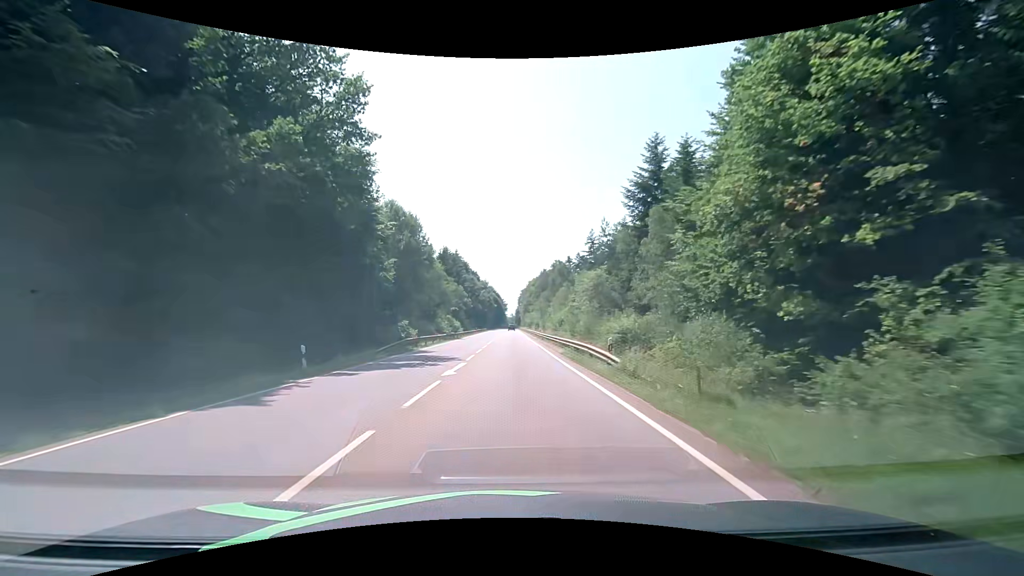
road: secondary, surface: asphalt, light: Day
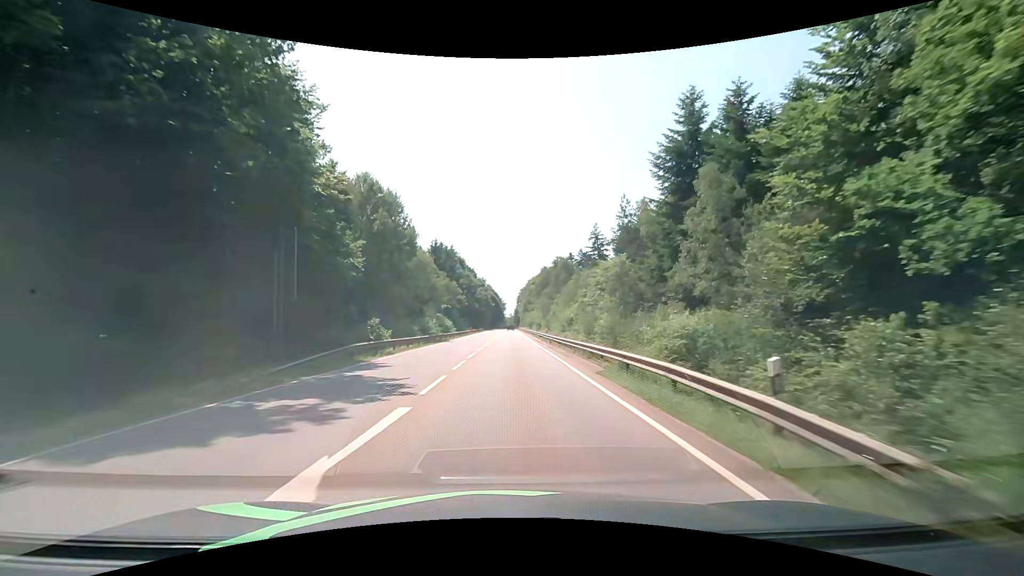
(0.0, +10.7) m; 0°
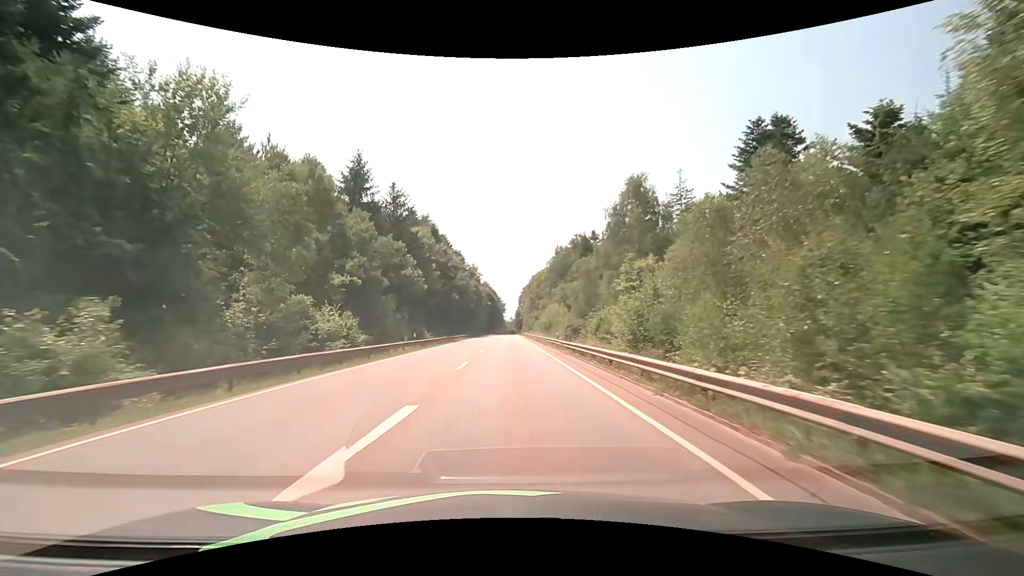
(+0.3, +53.6) m; 0°
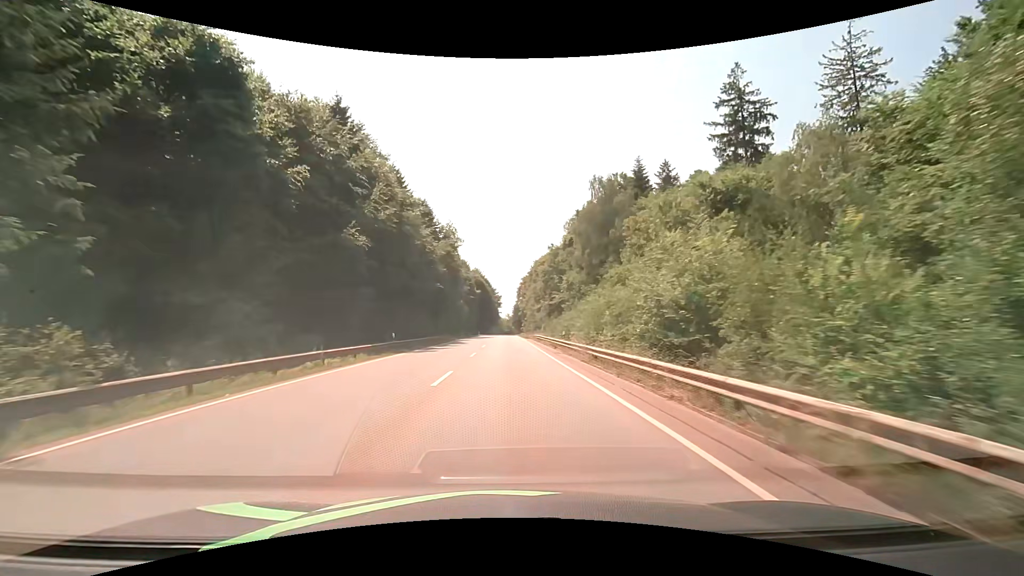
(0.0, +53.6) m; +1°
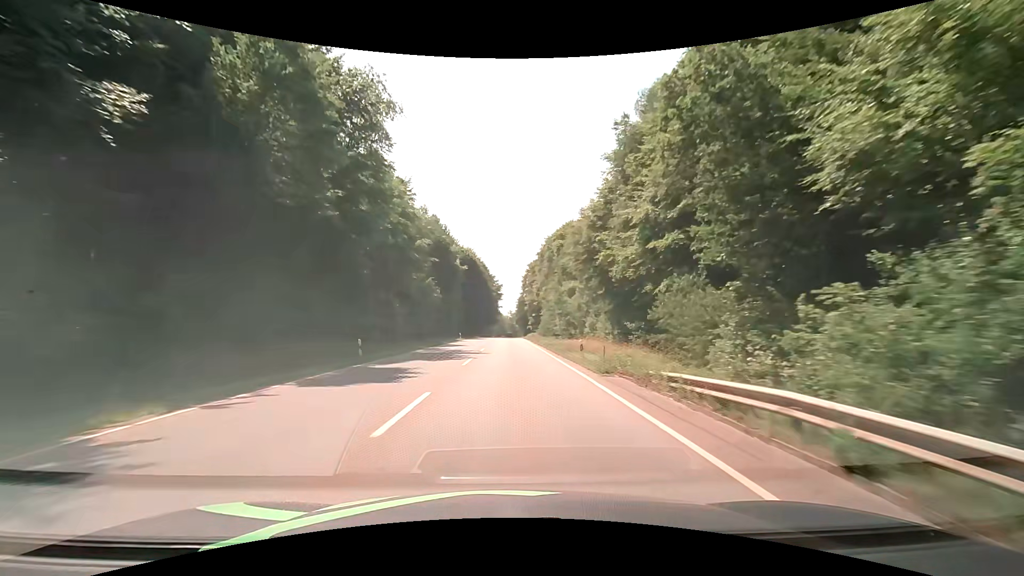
(-0.7, +53.6) m; -1°
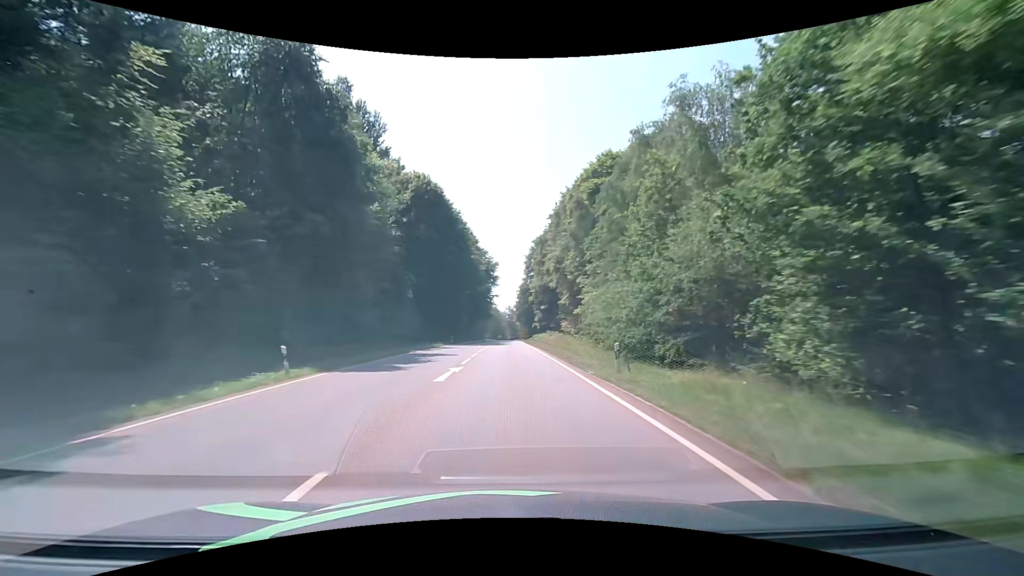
(+0.1, +53.9) m; +1°
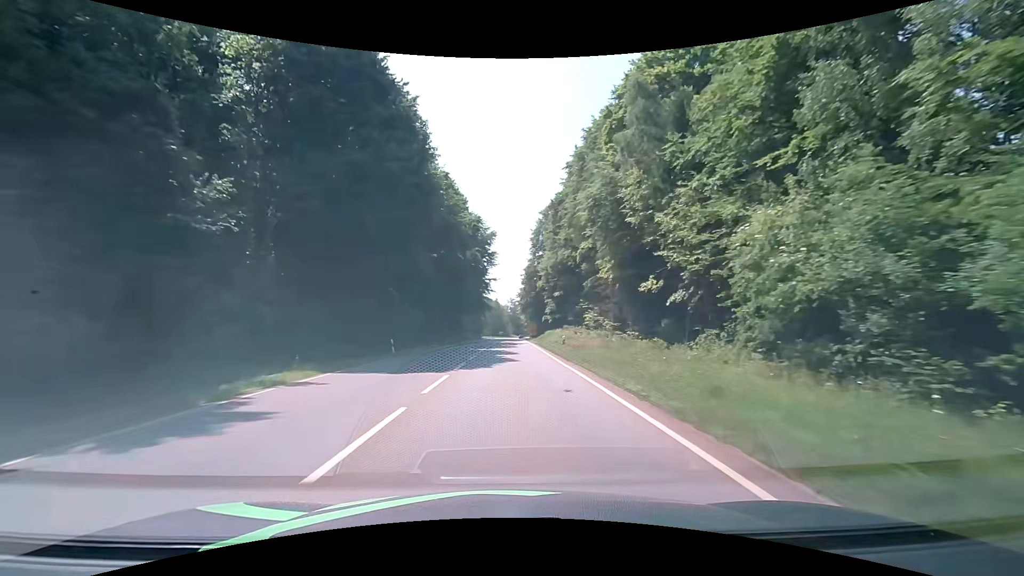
(-0.1, +32.5) m; -1°
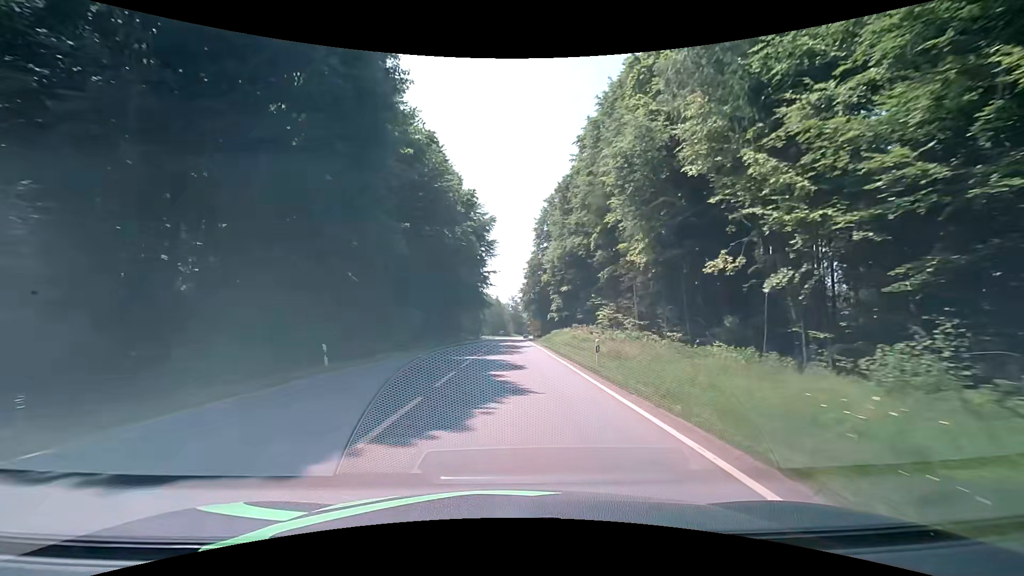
(0.0, +10.8) m; 0°
(0, +10) (0, +20) (0, +30) (0, +40) (0, +50) (0, +60) (0, +70) (0, +80) (0, +90) (0, +100) m
